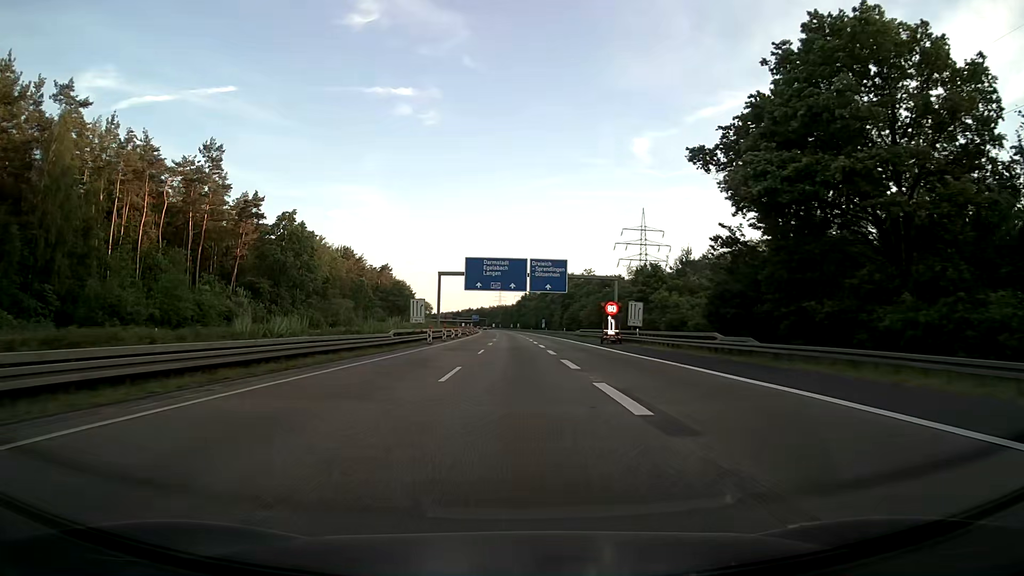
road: motorway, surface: asphalt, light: Day
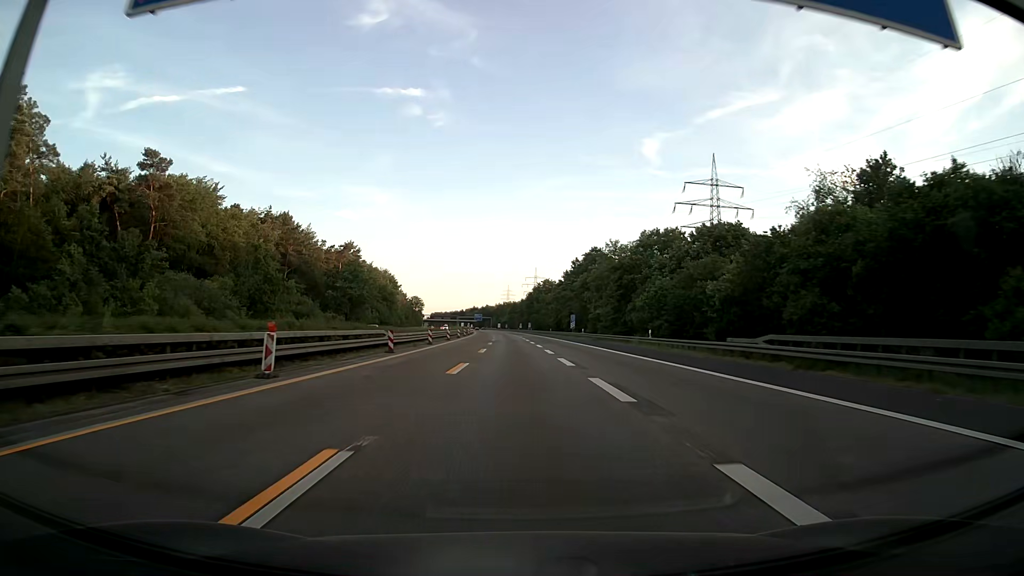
(-0.5, +69.6) m; -1°
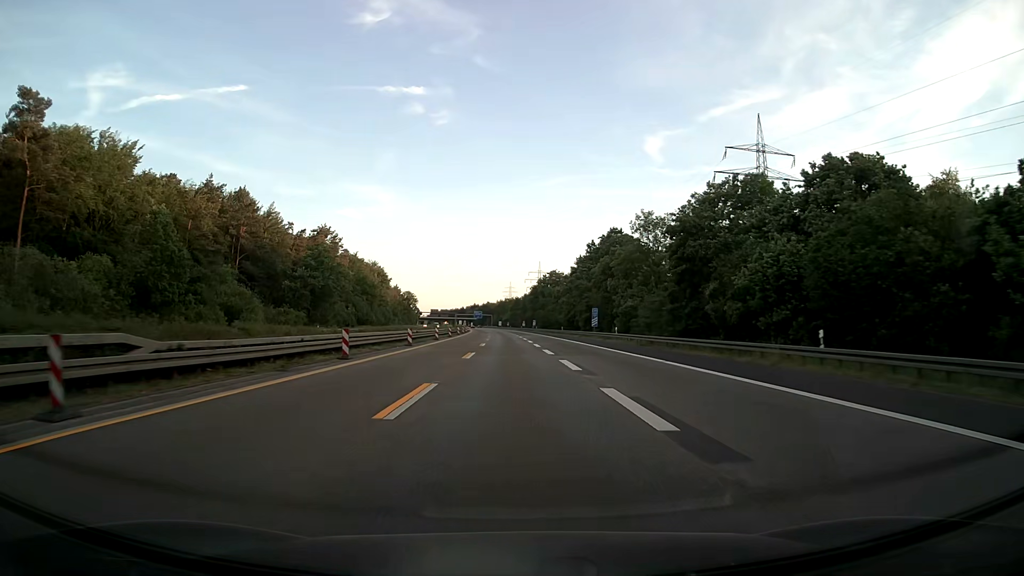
(0.0, +27.7) m; 0°
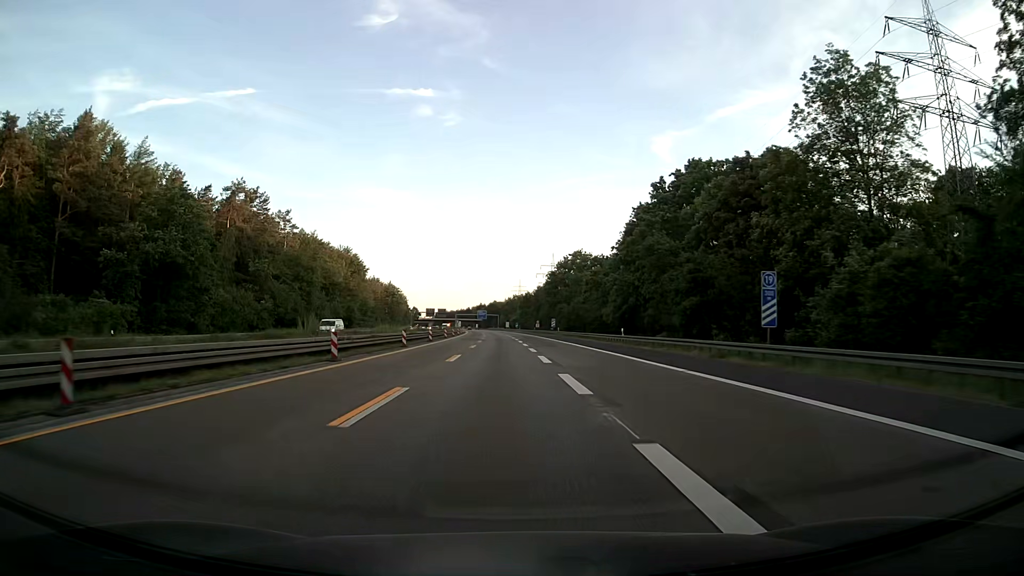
(-0.3, +55.0) m; -1°
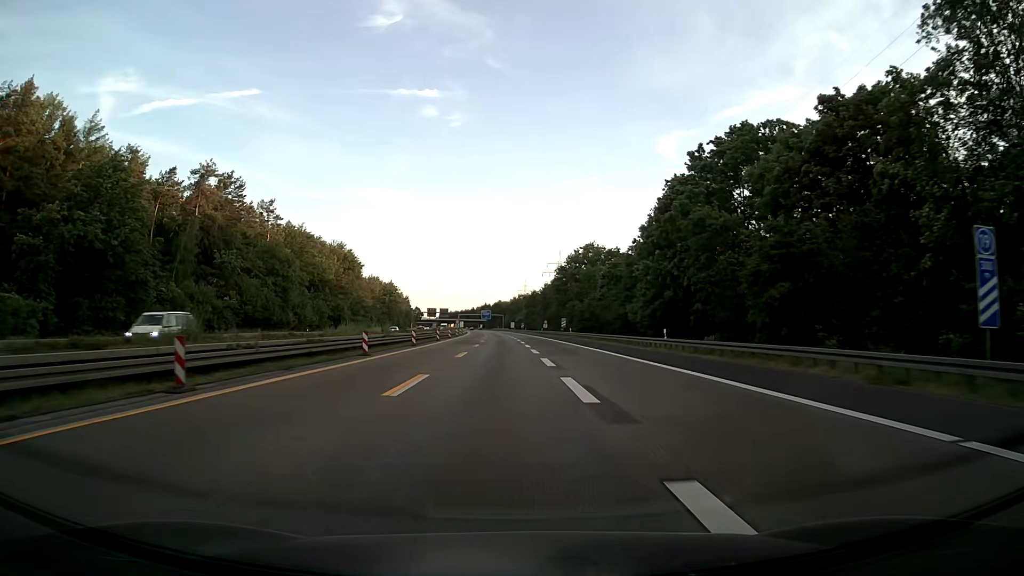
(-0.1, +13.7) m; -1°
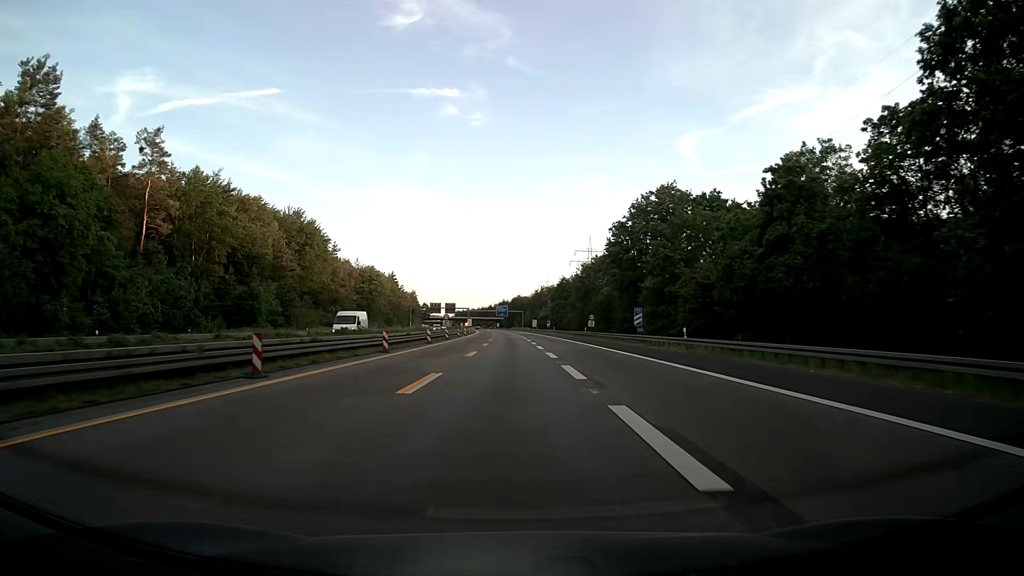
(-0.6, +54.5) m; -1°
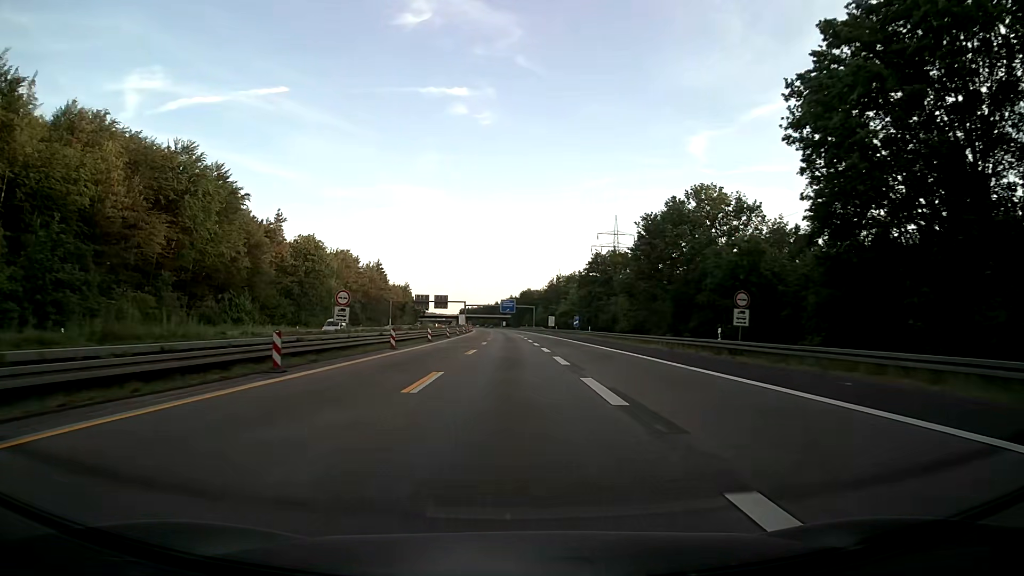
(-0.6, +54.1) m; -1°
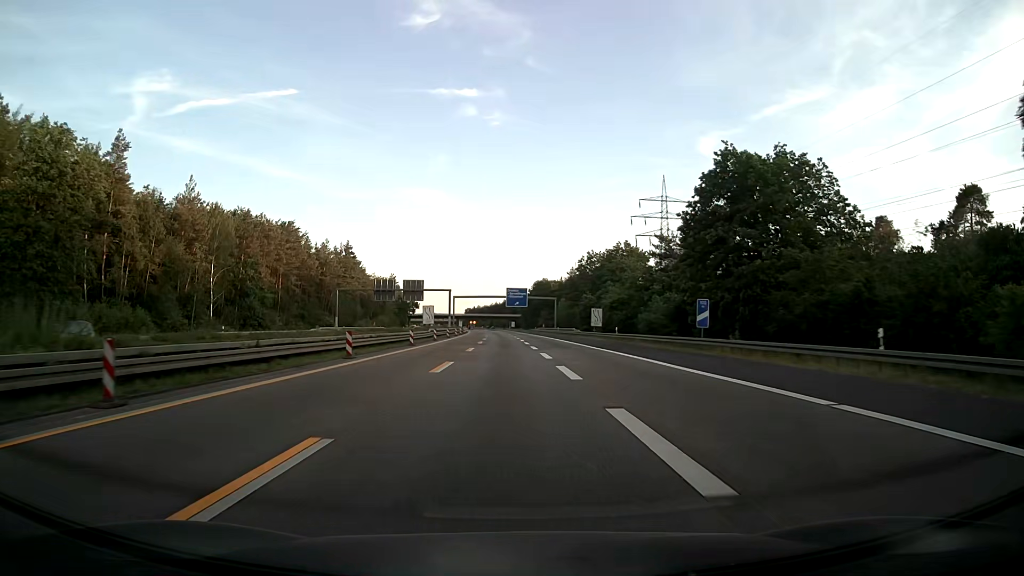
(-0.4, +66.3) m; -1°
(0, +10) (0, +20) (0, +30) (0, +40) (-1, +50) (-1, +60) (-1, +70) (-1, +80) (-2, +90) (-2, +100) m
